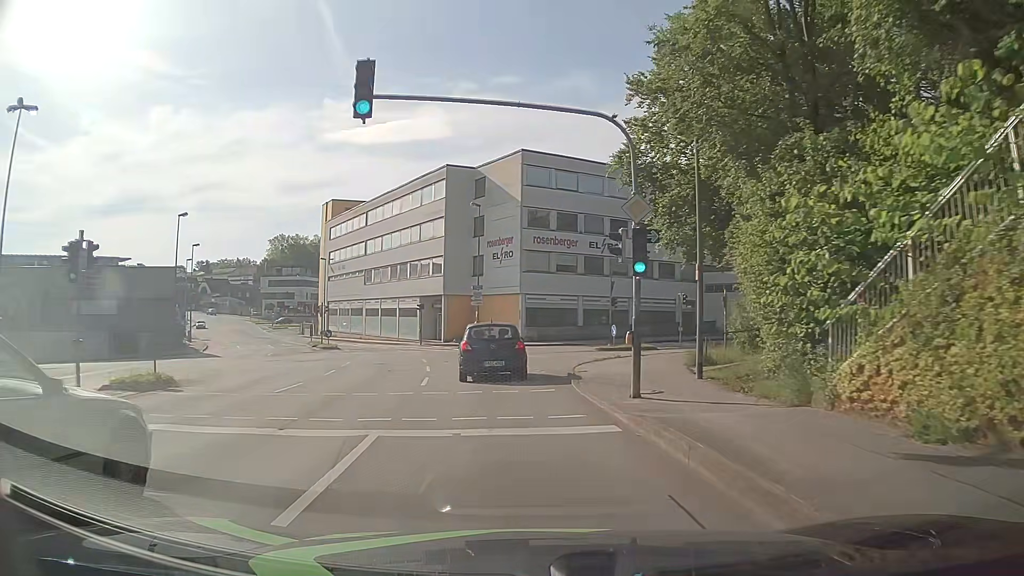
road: tertiary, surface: asphalt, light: Day
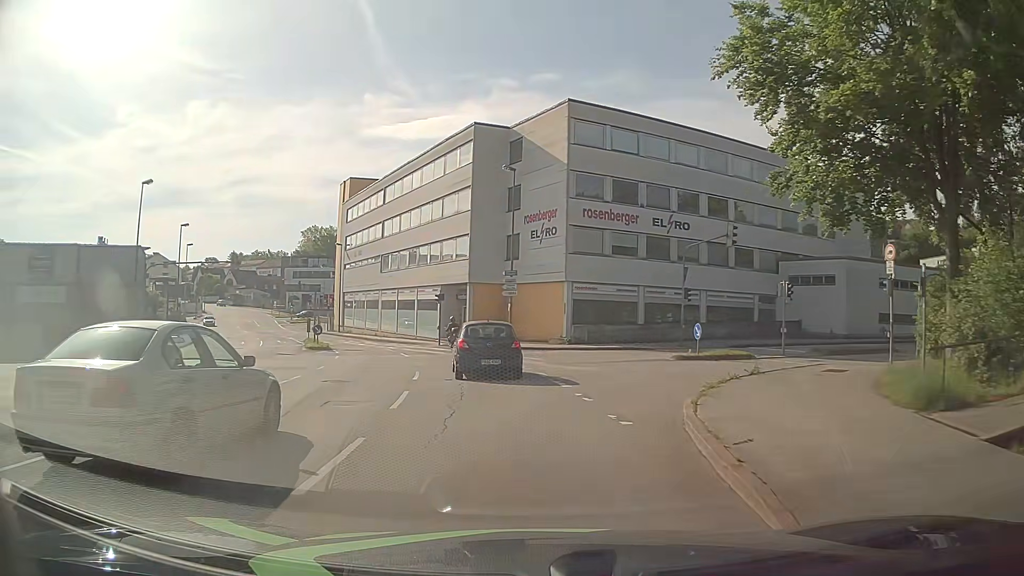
(-0.3, +10.9) m; -3°
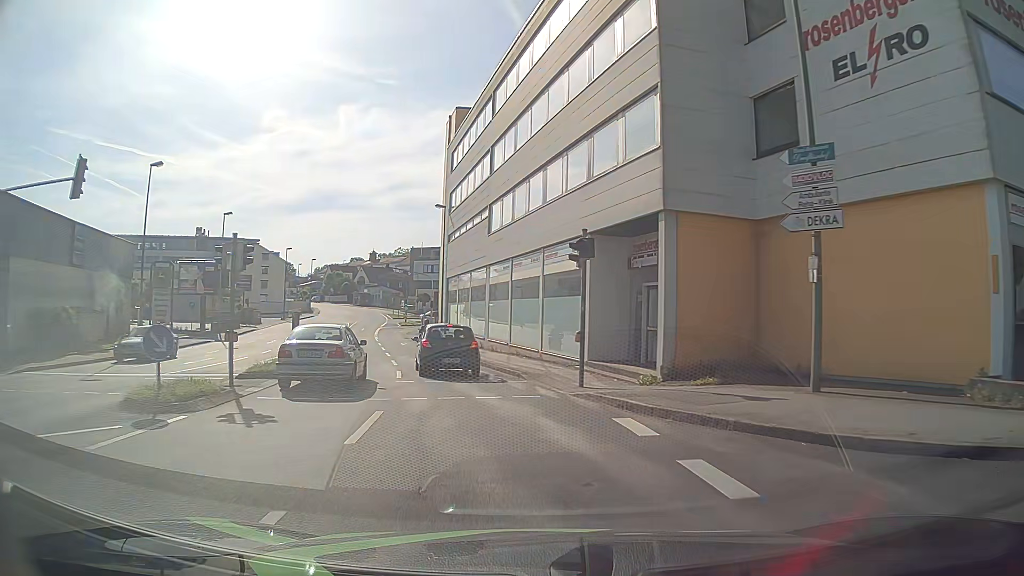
(-2.9, +27.6) m; -14°
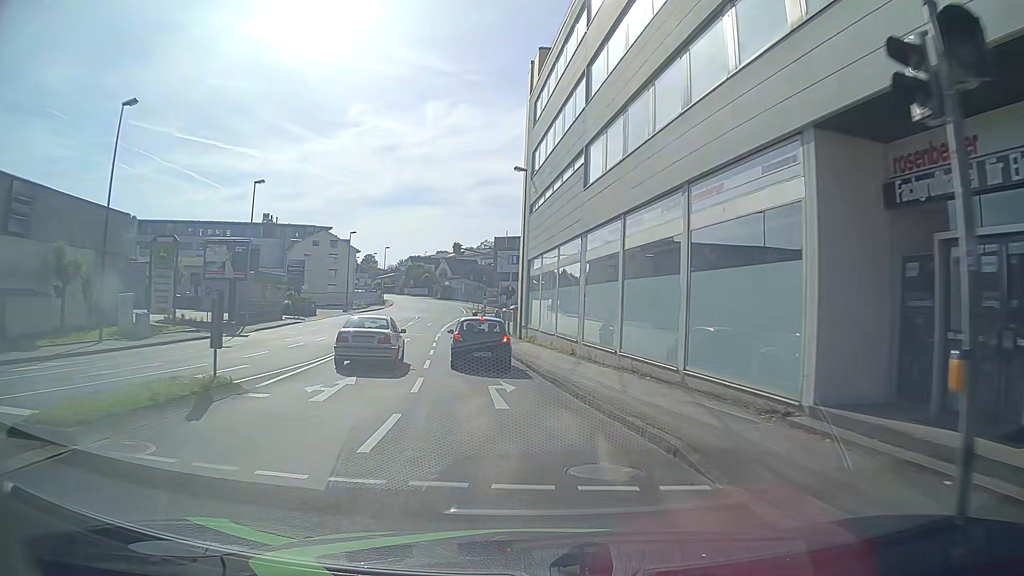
(-0.8, +11.3) m; -8°
